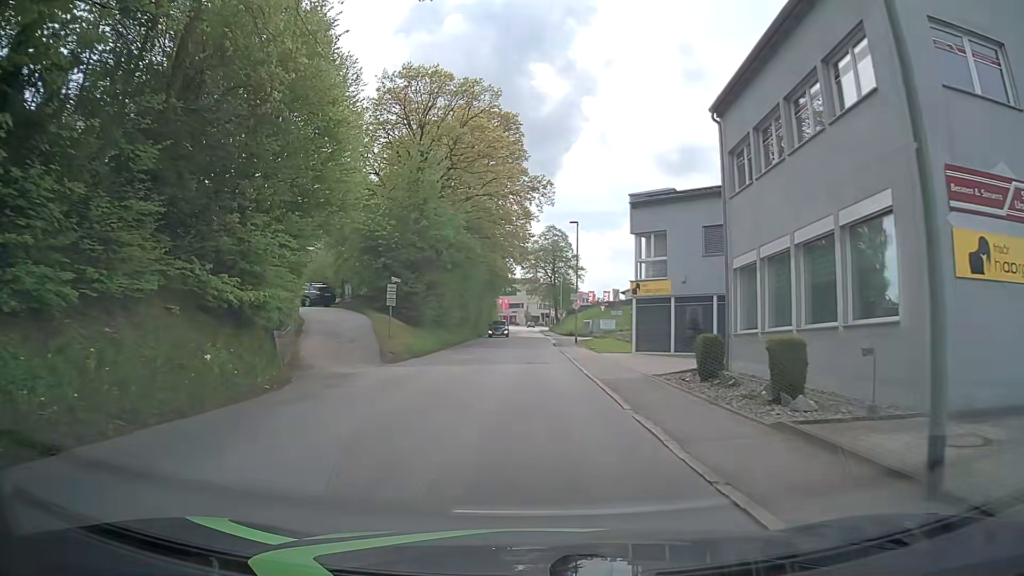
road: tertiary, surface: asphalt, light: Day
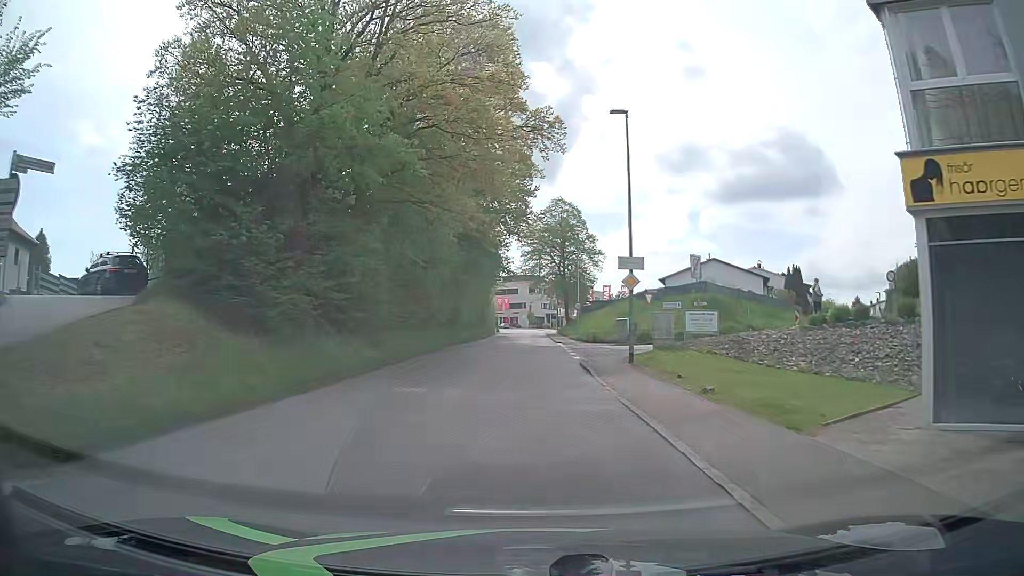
(0.0, +24.1) m; -1°
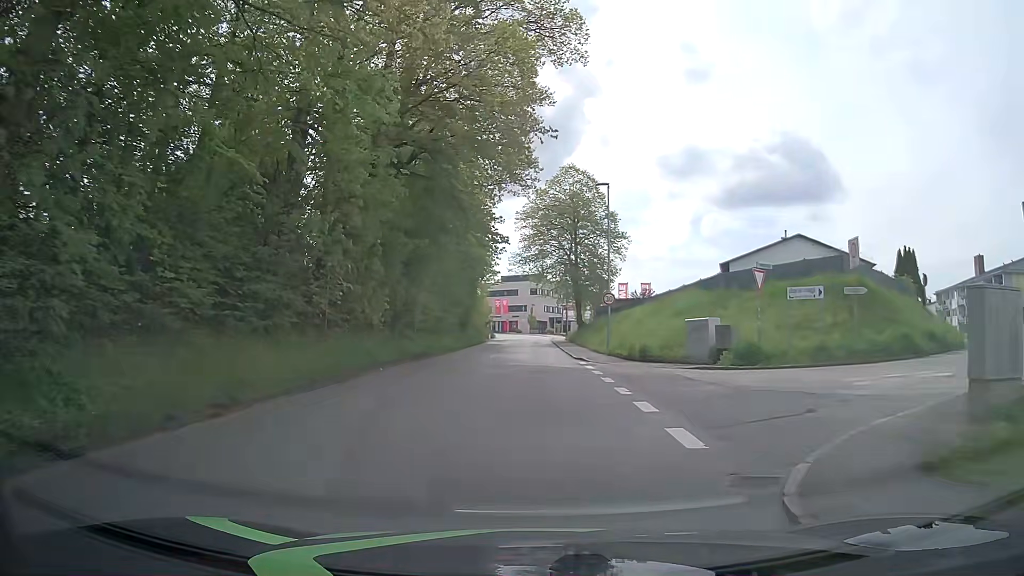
(+0.2, +19.2) m; +1°
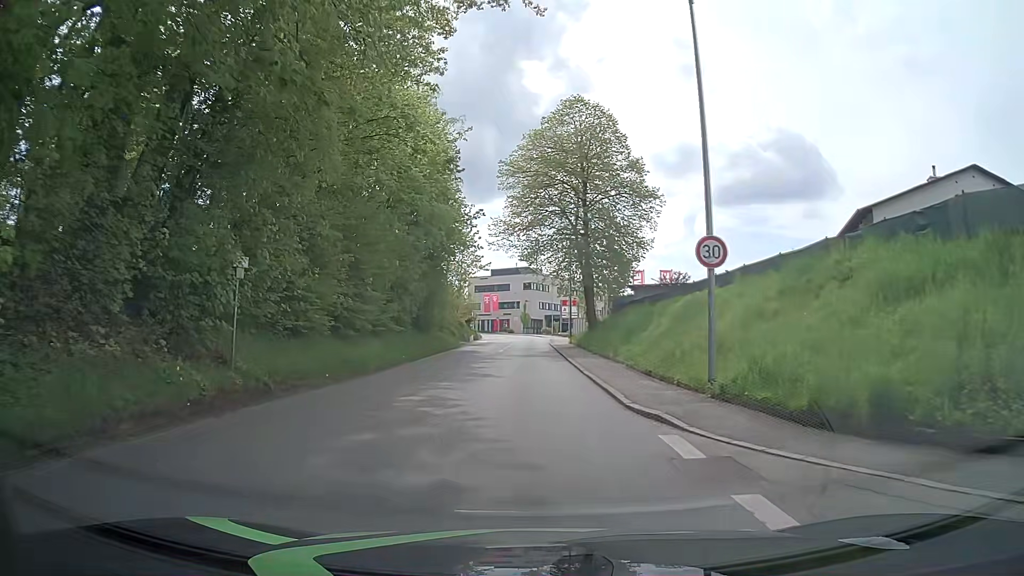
(+0.2, +19.0) m; 0°
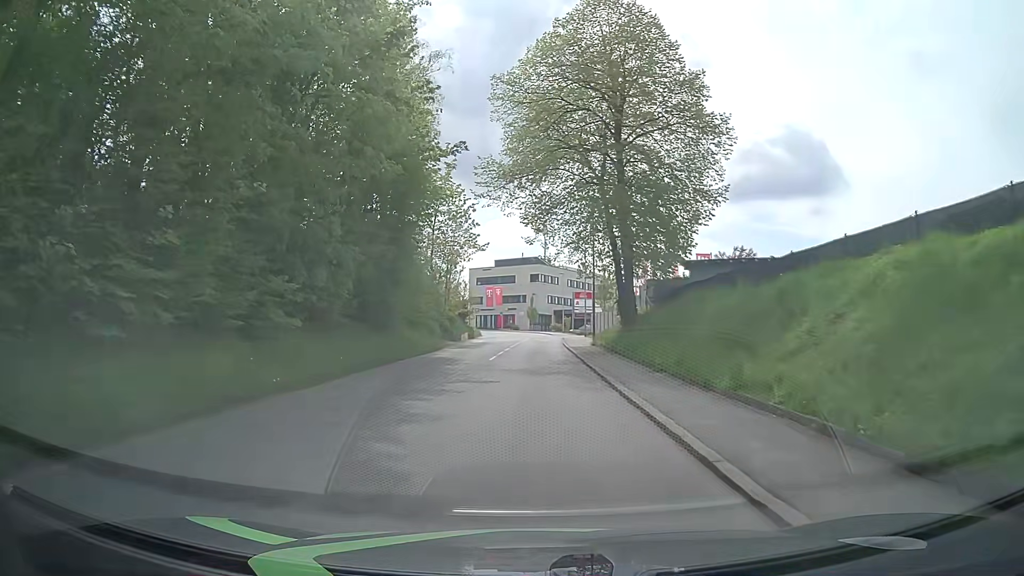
(0.0, +14.4) m; 0°
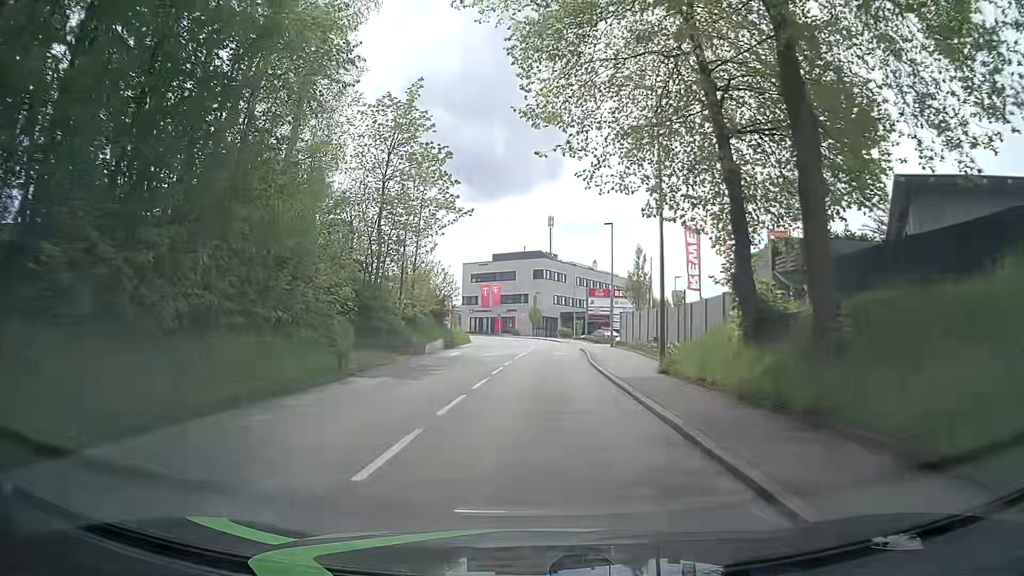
(-0.3, +19.3) m; -1°
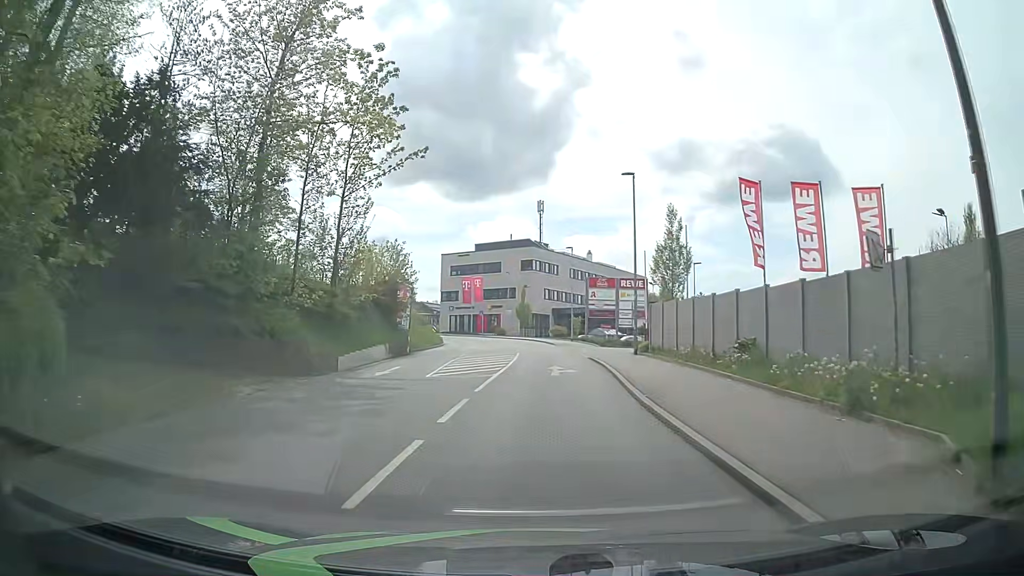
(+0.1, +14.4) m; +2°
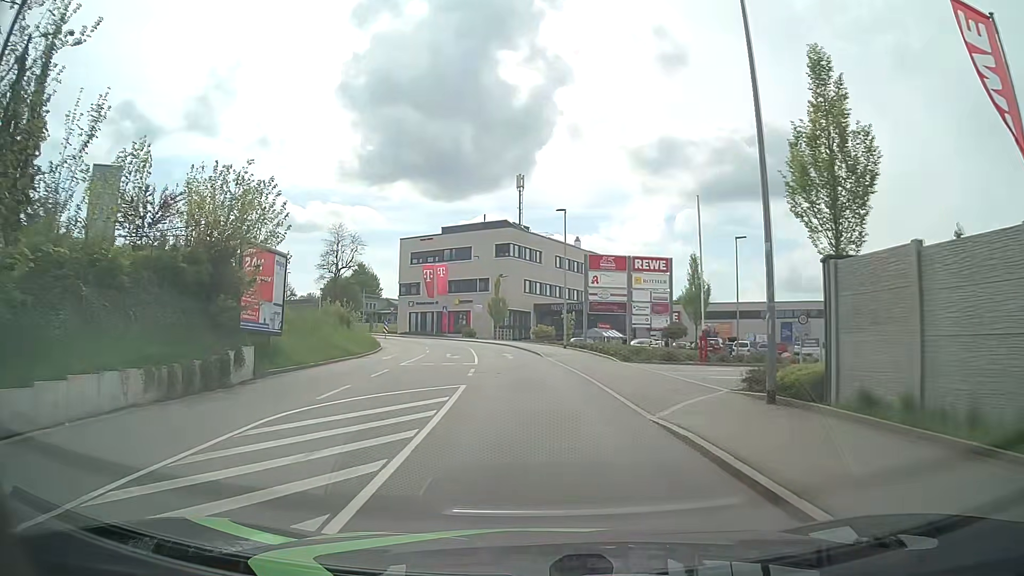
(0.0, +19.1) m; +1°
